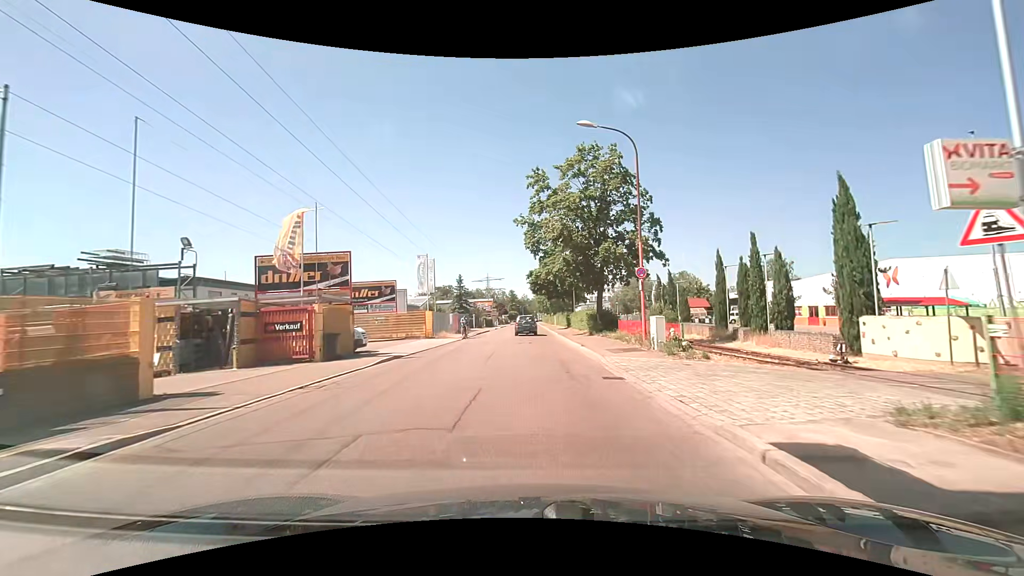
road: unclassified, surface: asphalt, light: Day
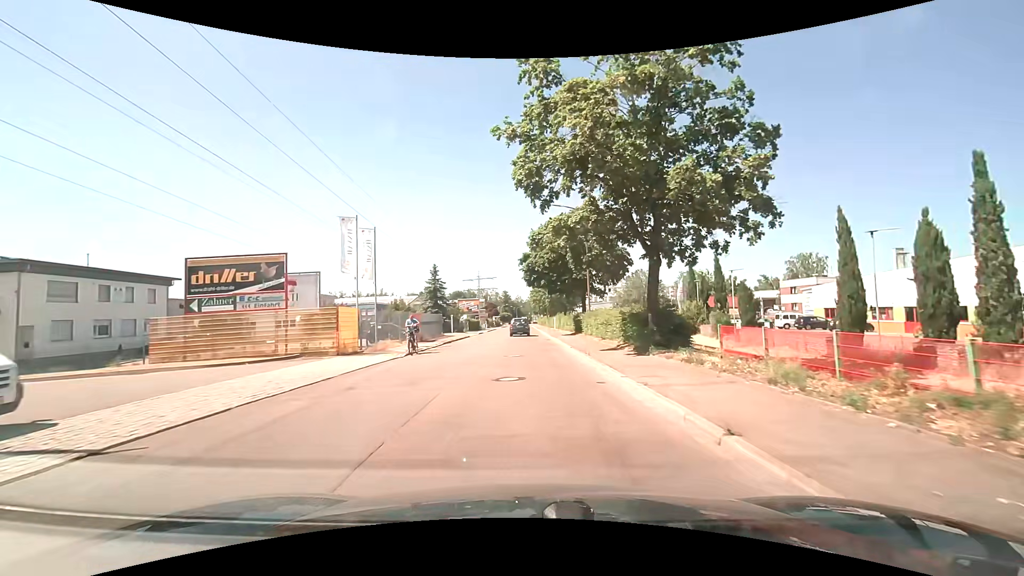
(+0.2, +16.6) m; +1°
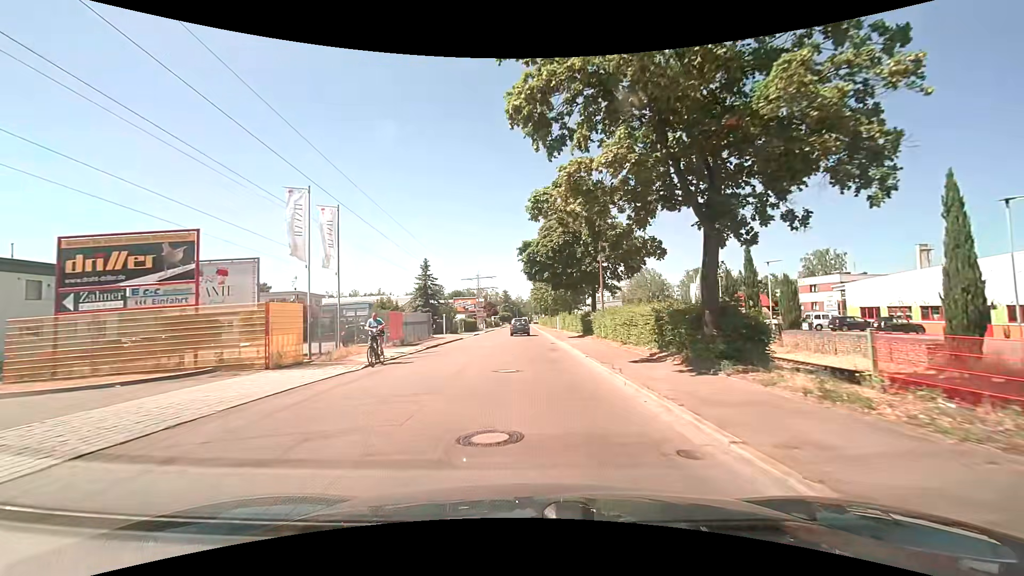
(0.0, +5.9) m; 0°
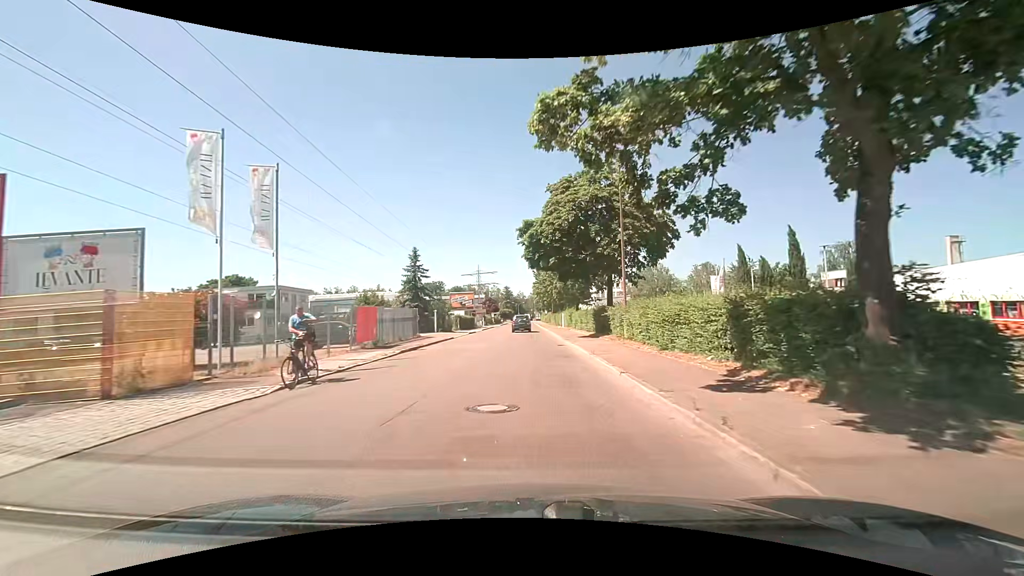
(0.0, +6.1) m; 0°
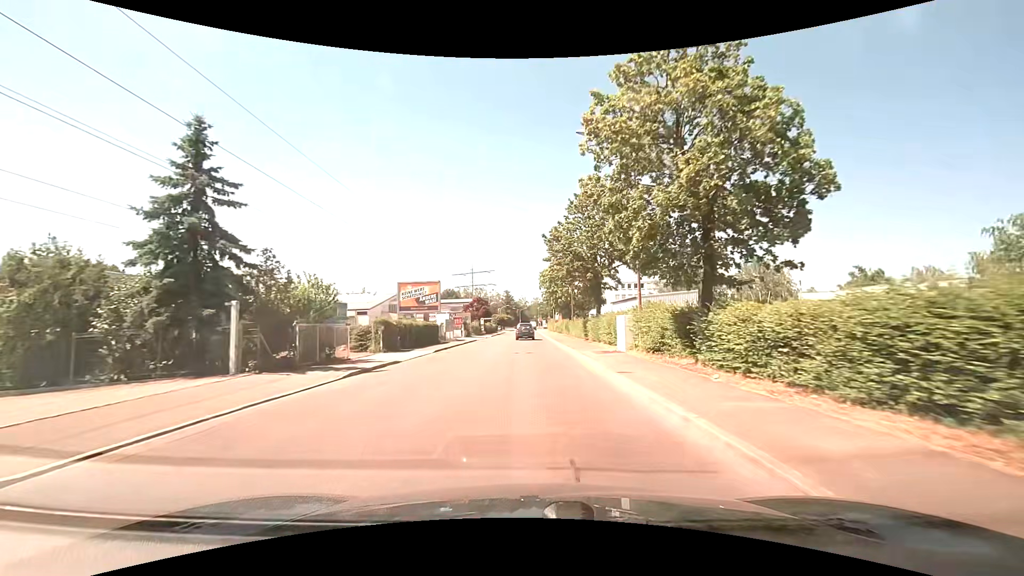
(-0.1, +33.4) m; 0°
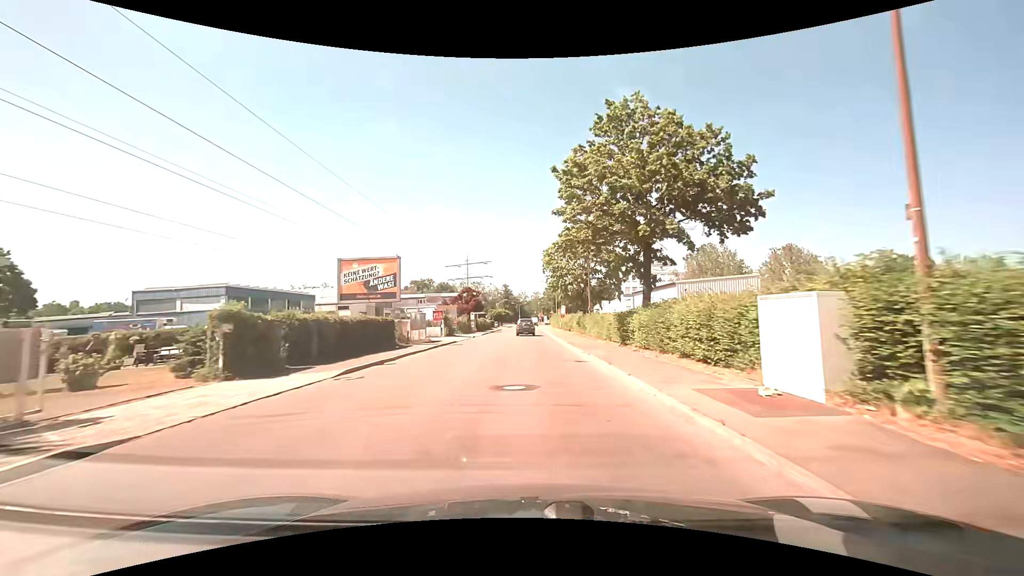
(0.0, +14.5) m; 0°
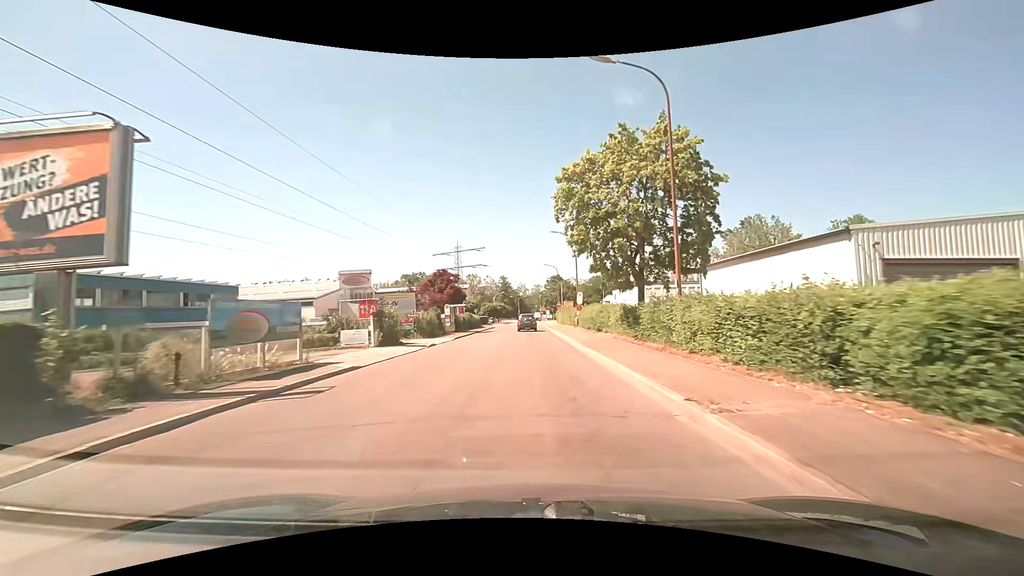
(+0.1, +21.8) m; 0°
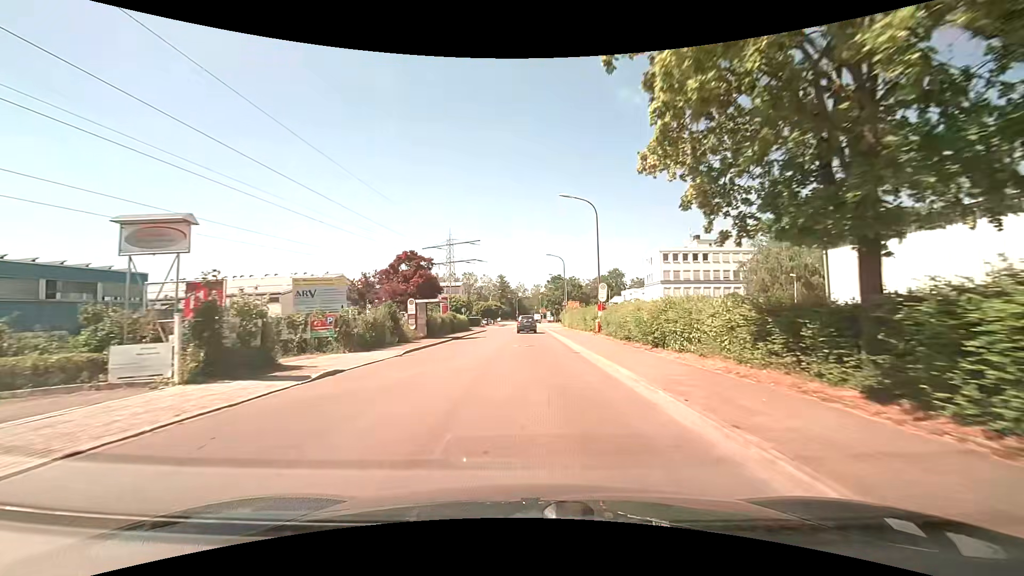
(0.0, +14.3) m; 0°
(0, +10) (0, +20) (0, +30) (0, +40) (0, +50) (+1, +60) (+1, +70) (+1, +80) (+1, +90) (+2, +100) m
